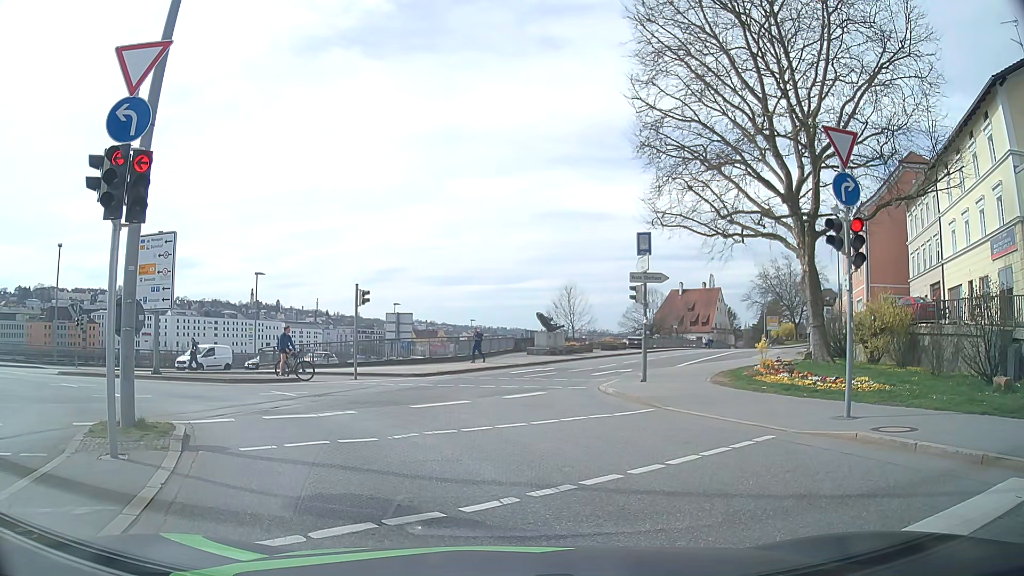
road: primary_link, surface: asphalt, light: Day
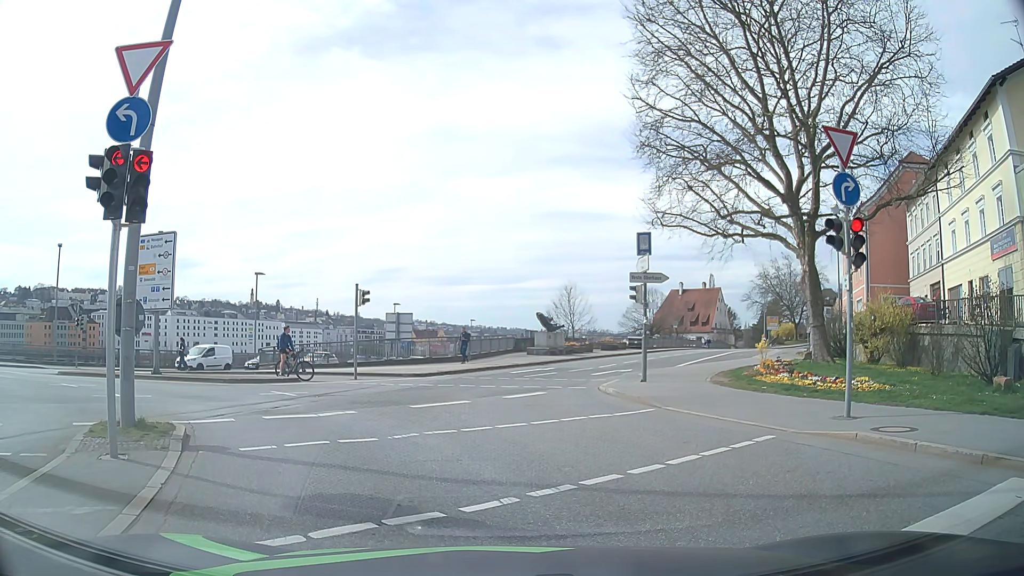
(0.0, 0.0) m; 0°
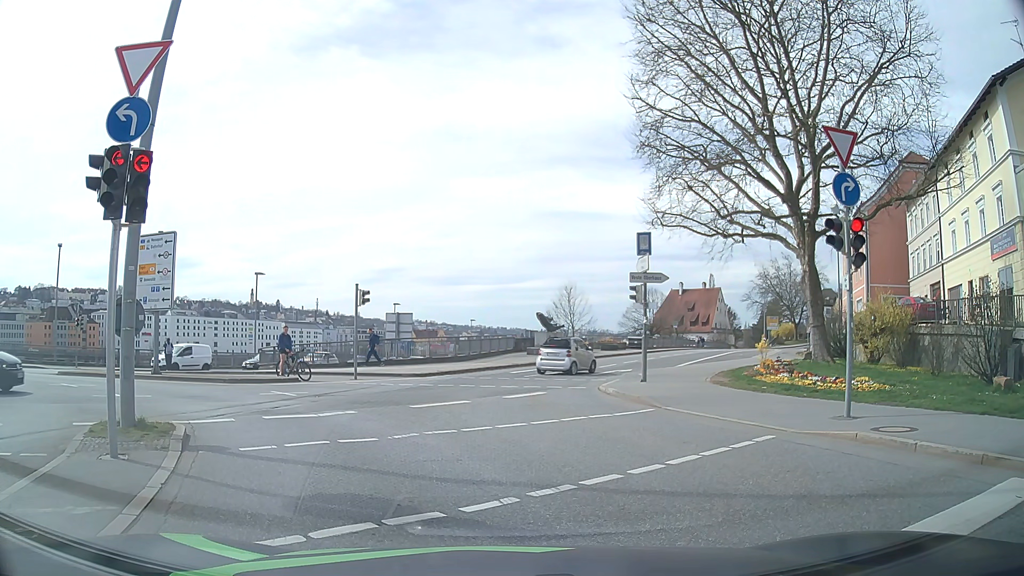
(0.0, 0.0) m; 0°
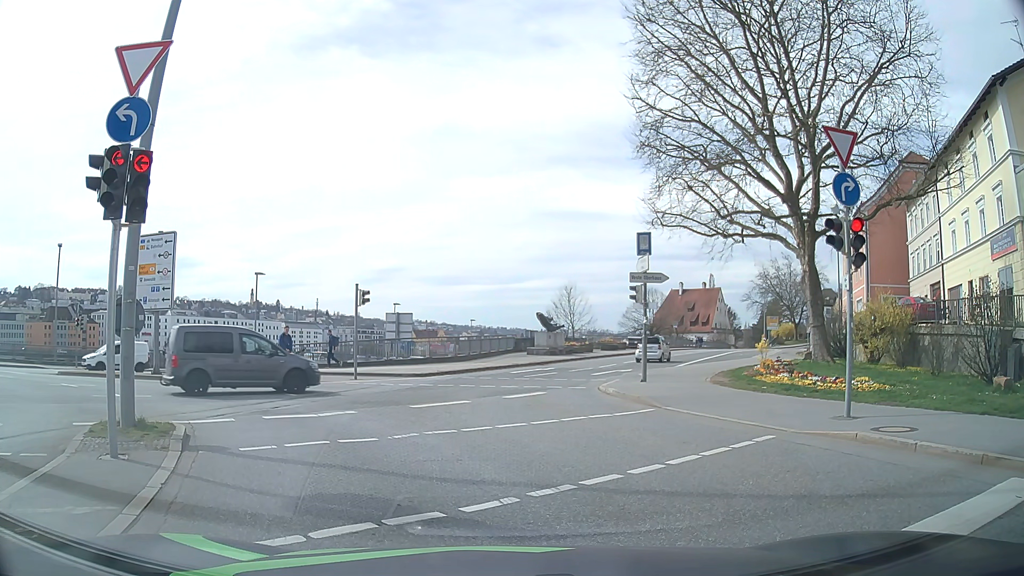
(0.0, 0.0) m; 0°
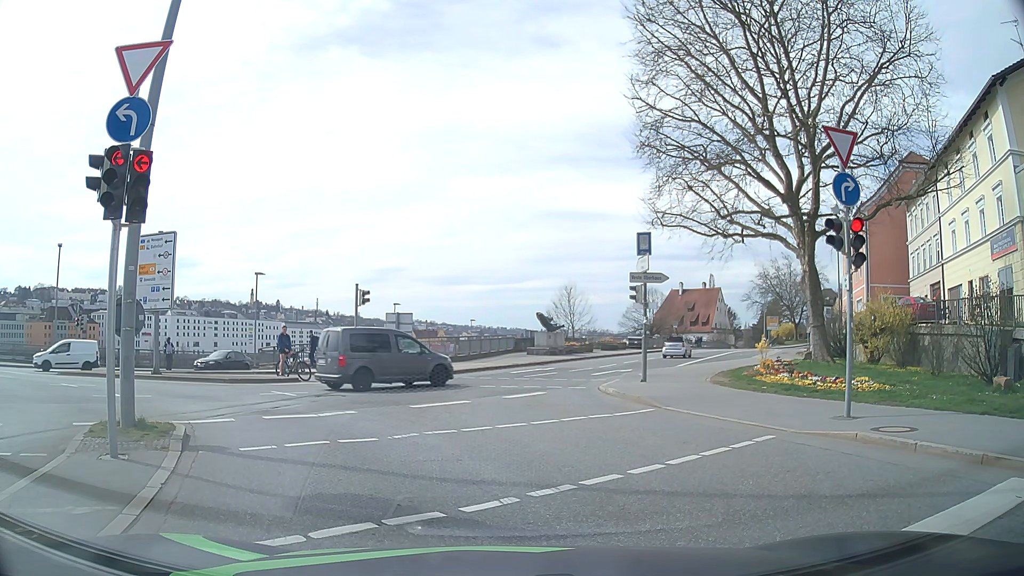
(0.0, 0.0) m; 0°
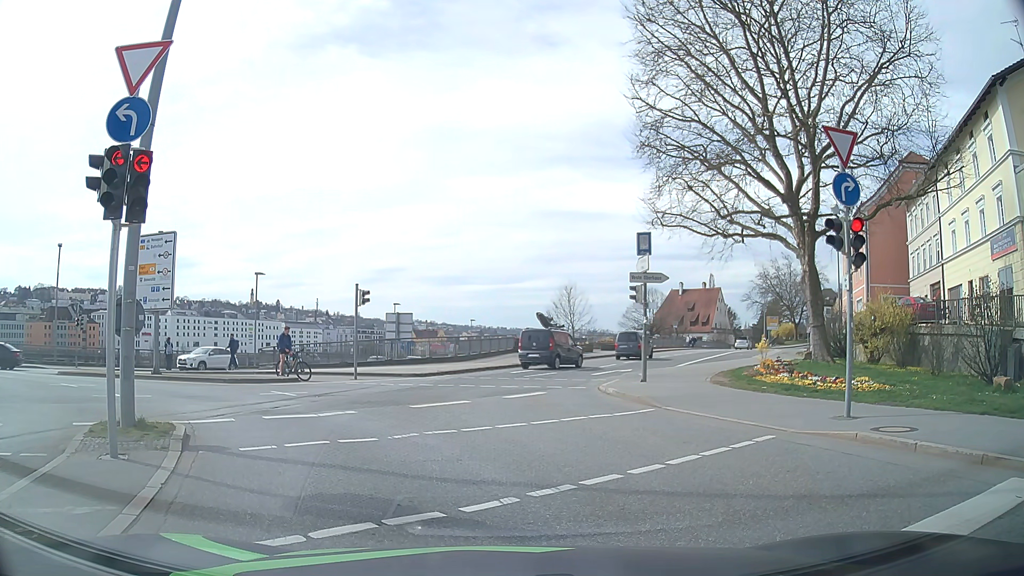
(0.0, 0.0) m; 0°
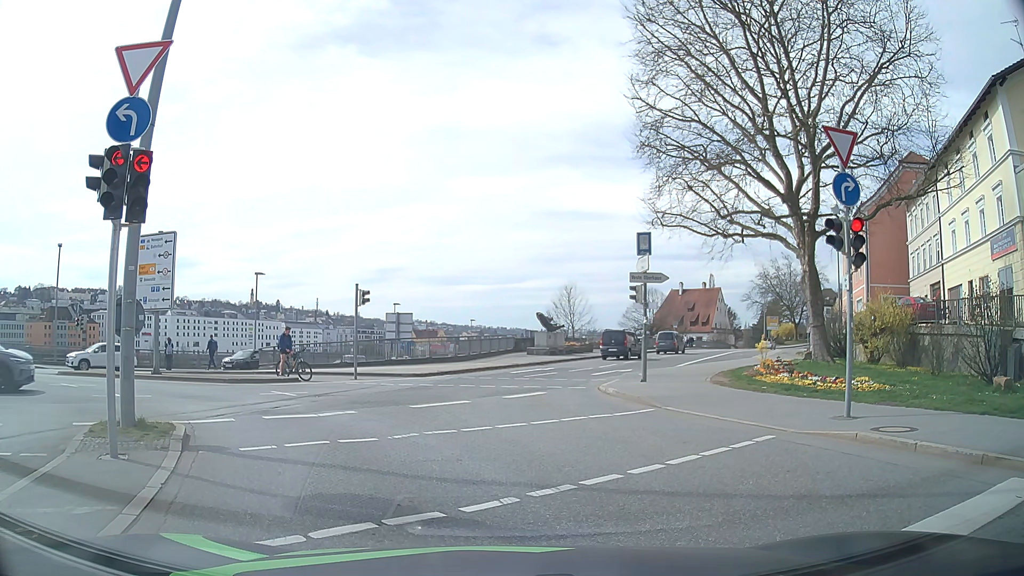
(0.0, 0.0) m; 0°
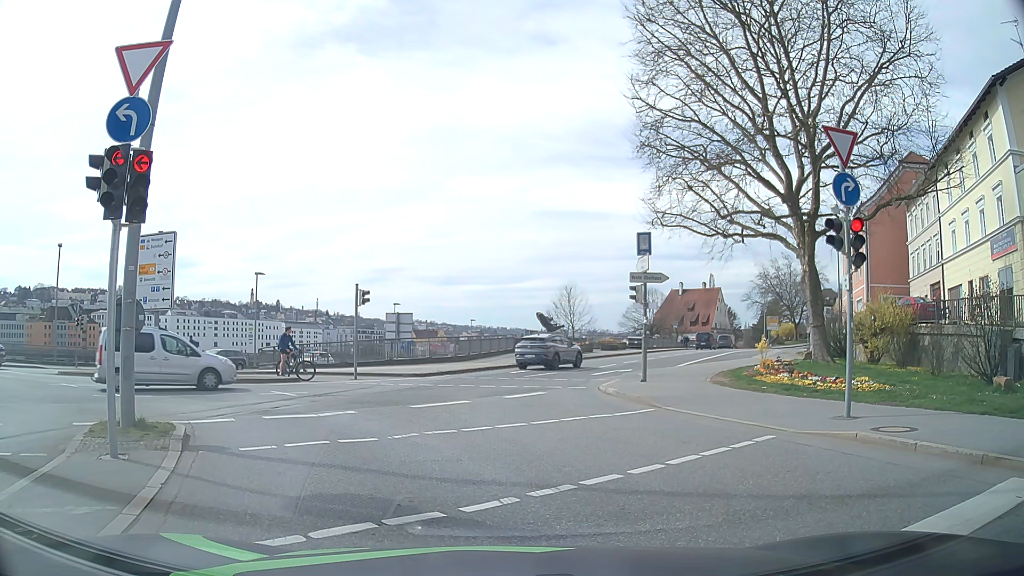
(0.0, 0.0) m; 0°
(-2, +10) (-8, +18) (-16, +23) (-26, +26) (-35, +28) (-45, +31) (-55, +33) (-65, +35) (-74, +38) (-84, +40) m
